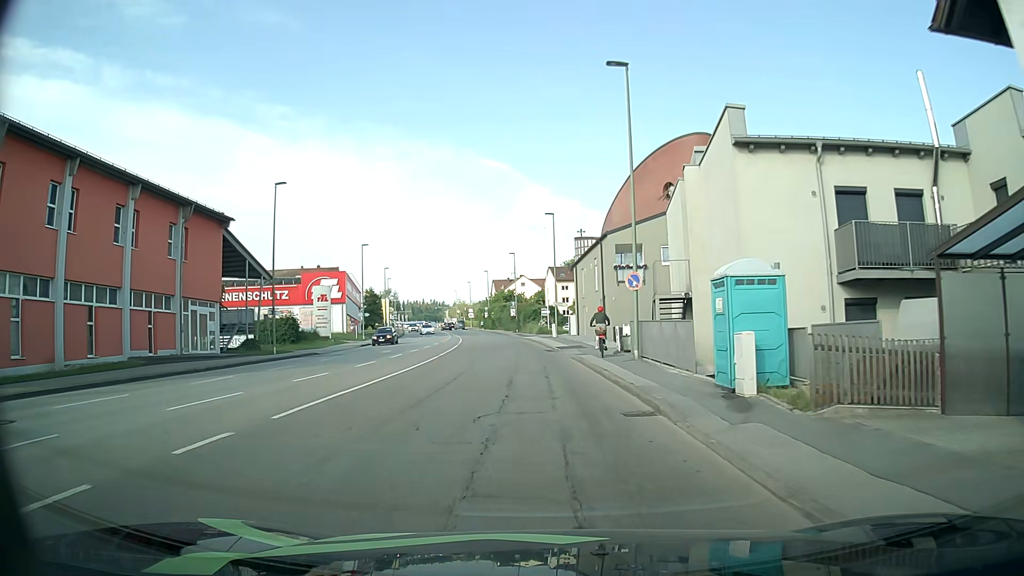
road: tertiary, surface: asphalt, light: Day
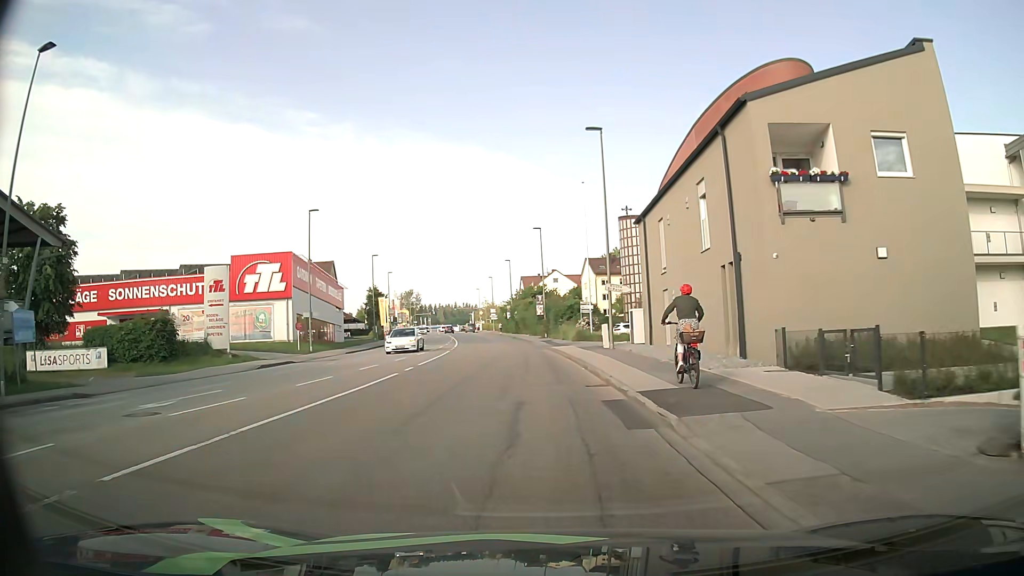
(-0.5, +25.2) m; -3°
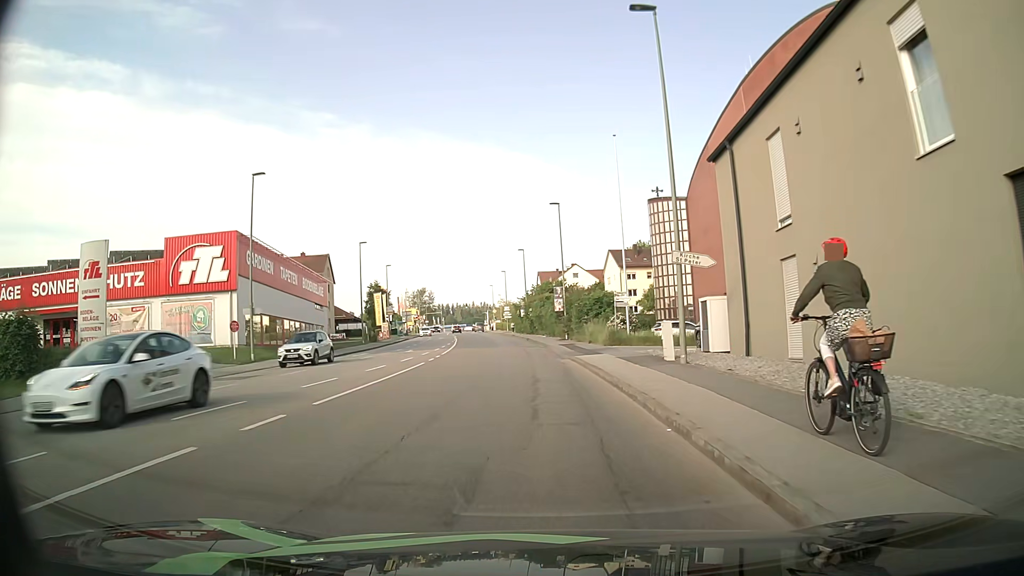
(-0.1, +12.7) m; -1°
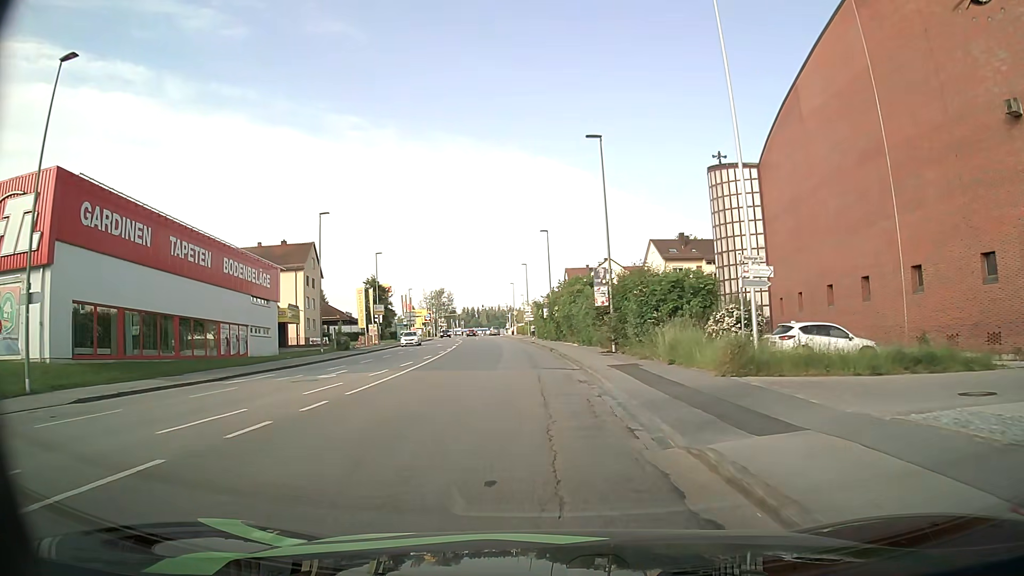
(-0.4, +19.5) m; -2°
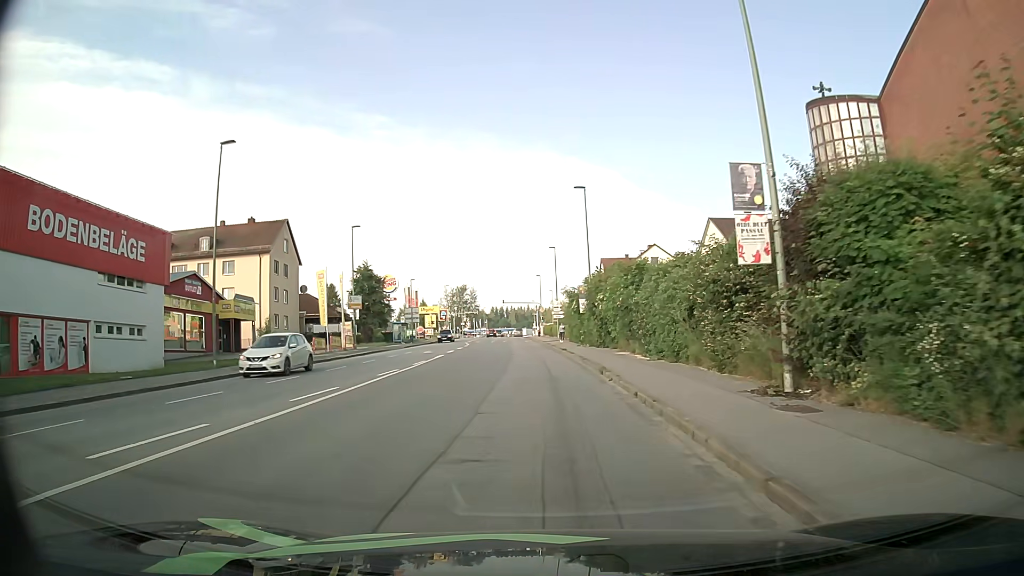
(-0.4, +20.2) m; -2°
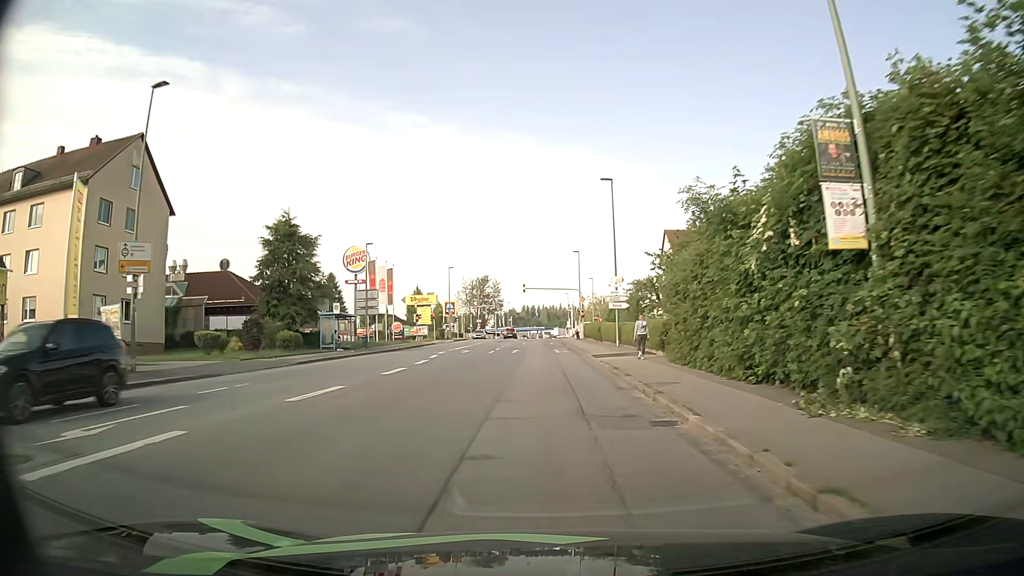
(-1.0, +35.7) m; -3°
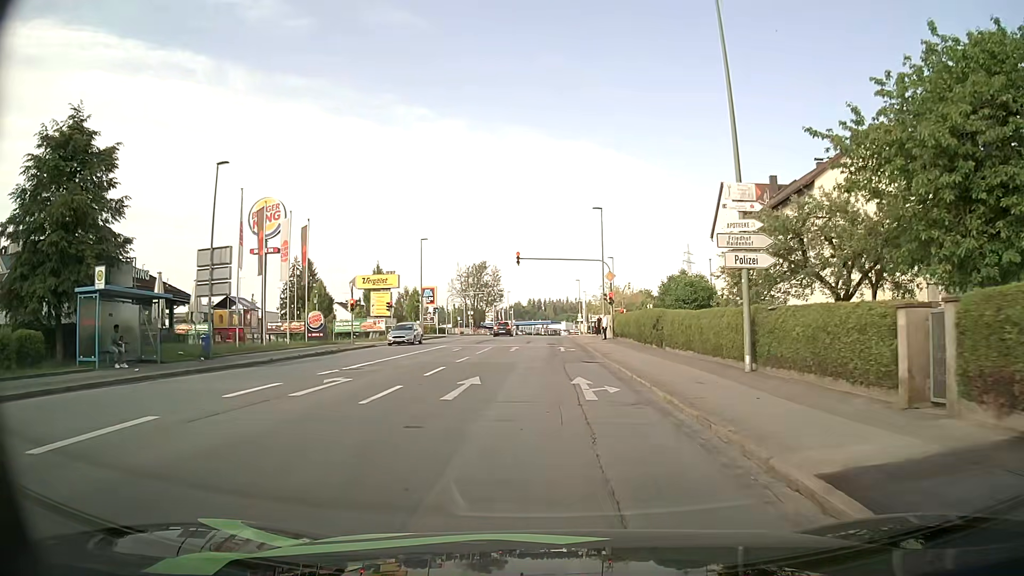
(0.0, +25.6) m; 0°
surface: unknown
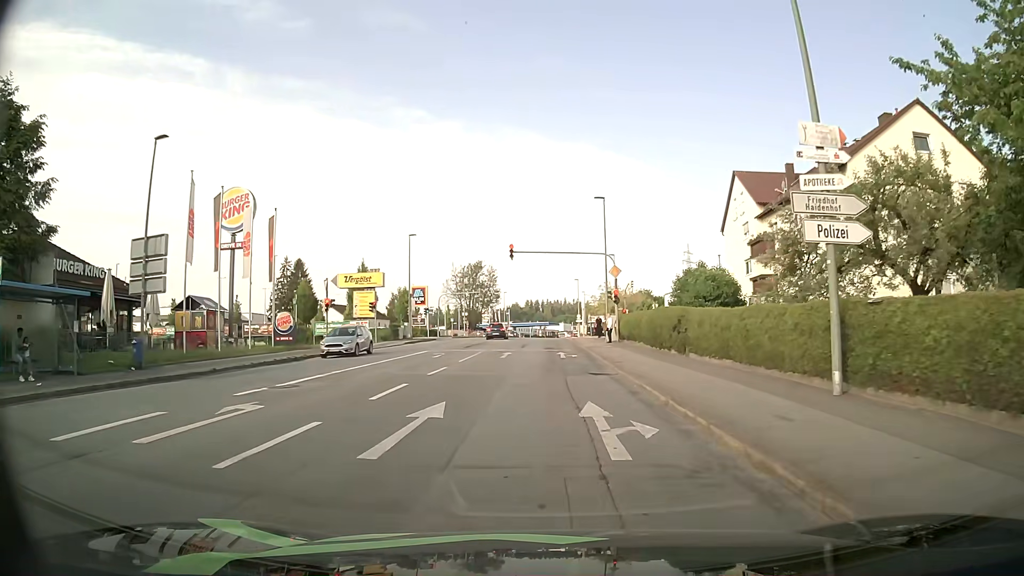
(0.0, +4.8) m; 0°
